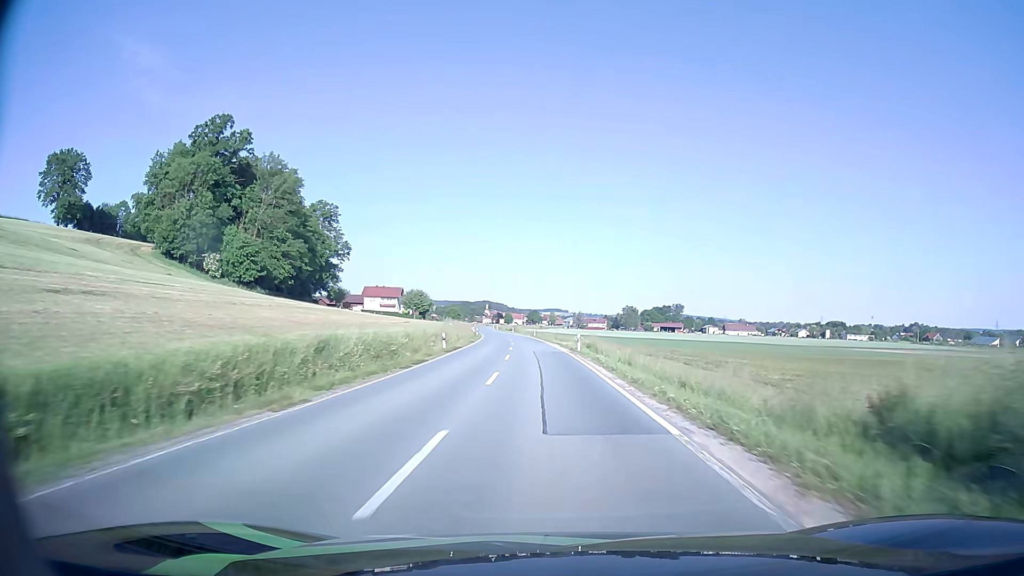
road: secondary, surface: asphalt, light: Day
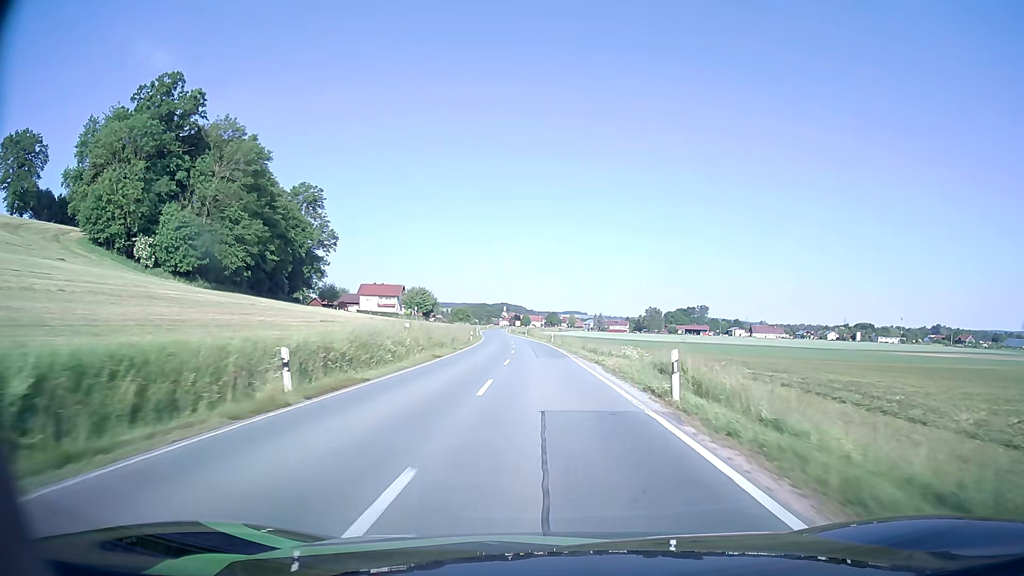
(-0.4, +25.2) m; -2°
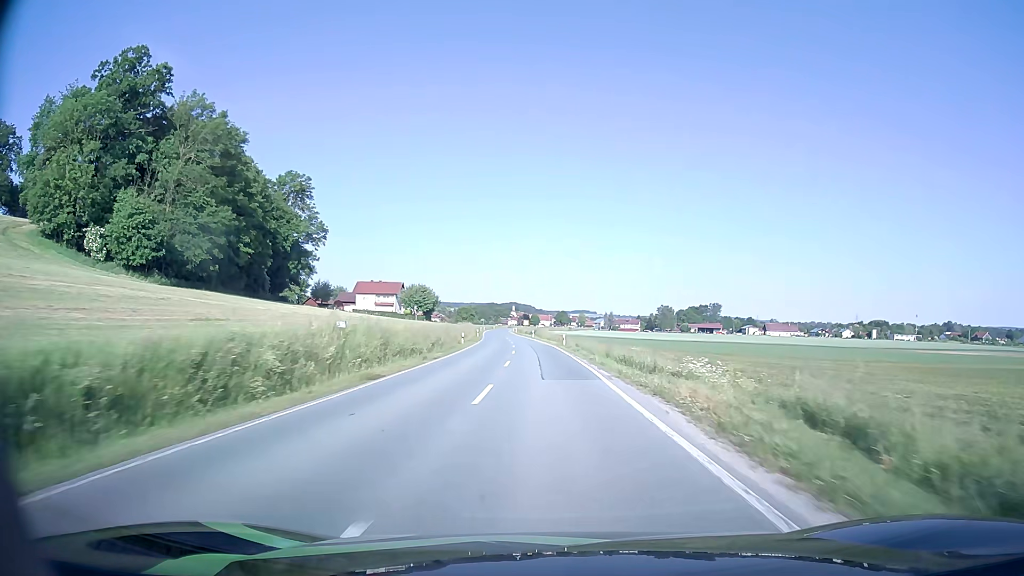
(-0.1, +12.7) m; -1°
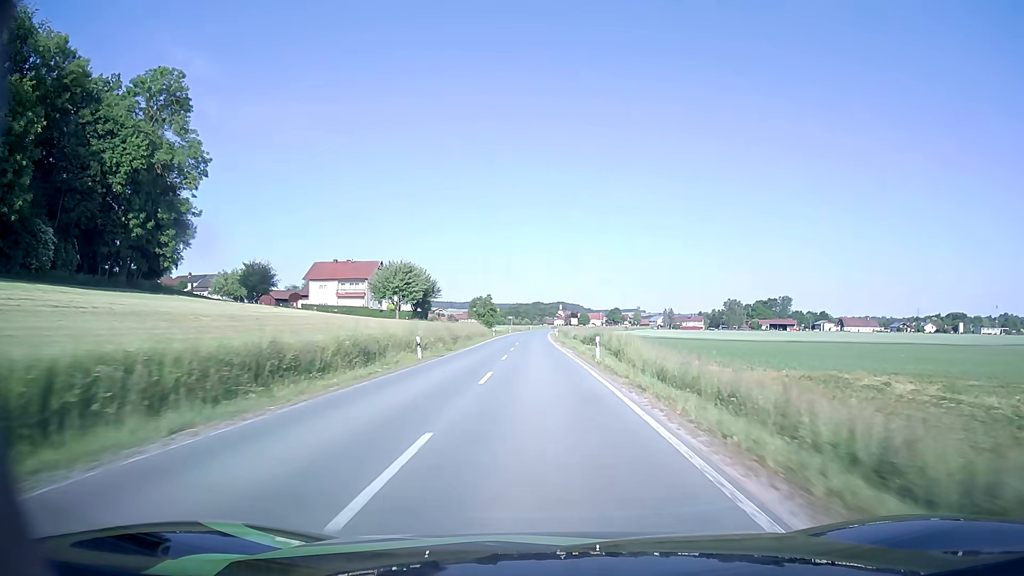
(-2.2, +64.4) m; -4°
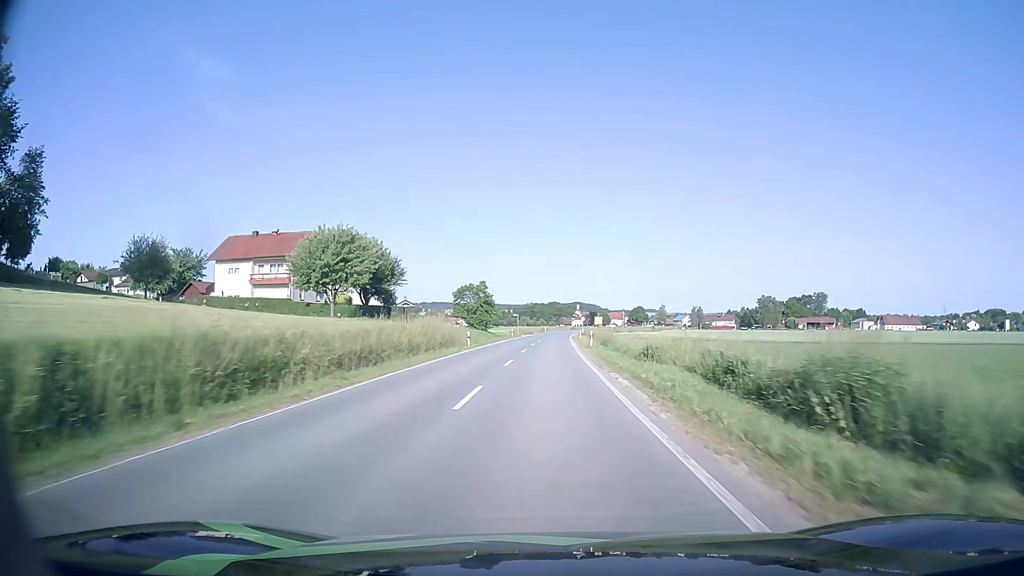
(-0.6, +39.5) m; -1°
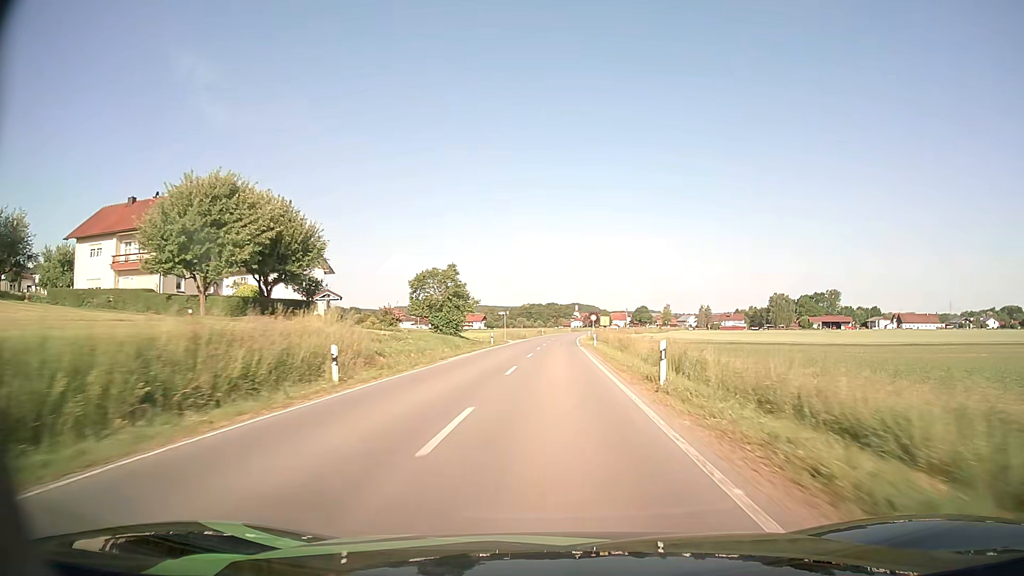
(-0.1, +26.5) m; 0°
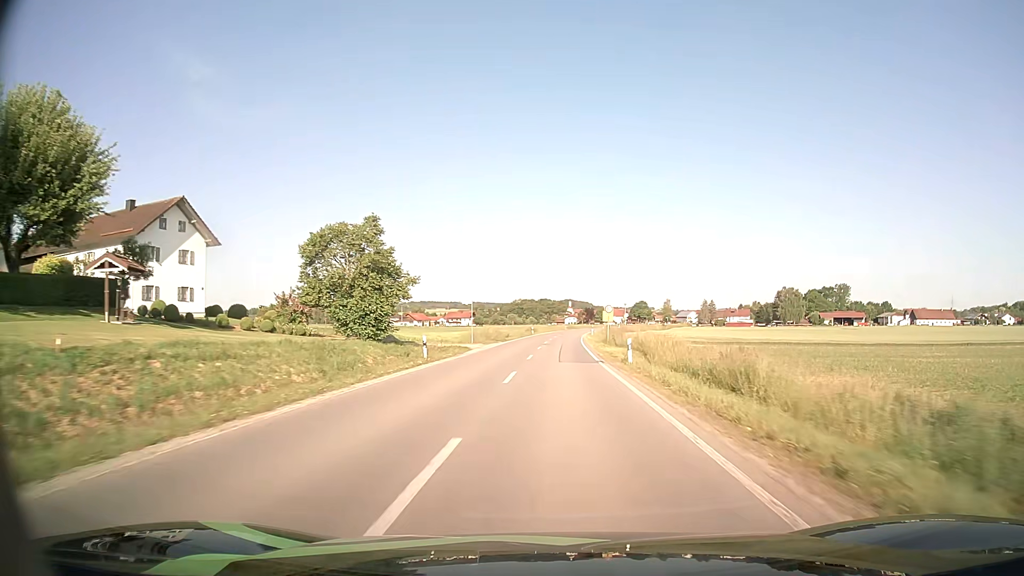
(+0.2, +25.9) m; +1°
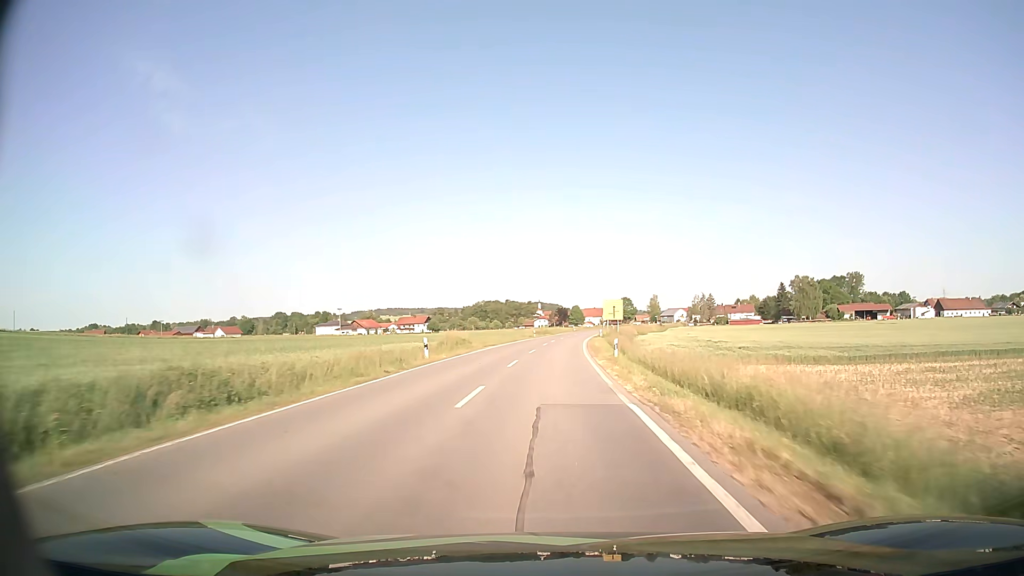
(+1.6, +60.6) m; +3°
(0, +10) (0, +20) (0, +30) (+1, +40) (+1, +50) (+1, +60) (+2, +70) (+3, +80) (+4, +90) (+5, +100) m
